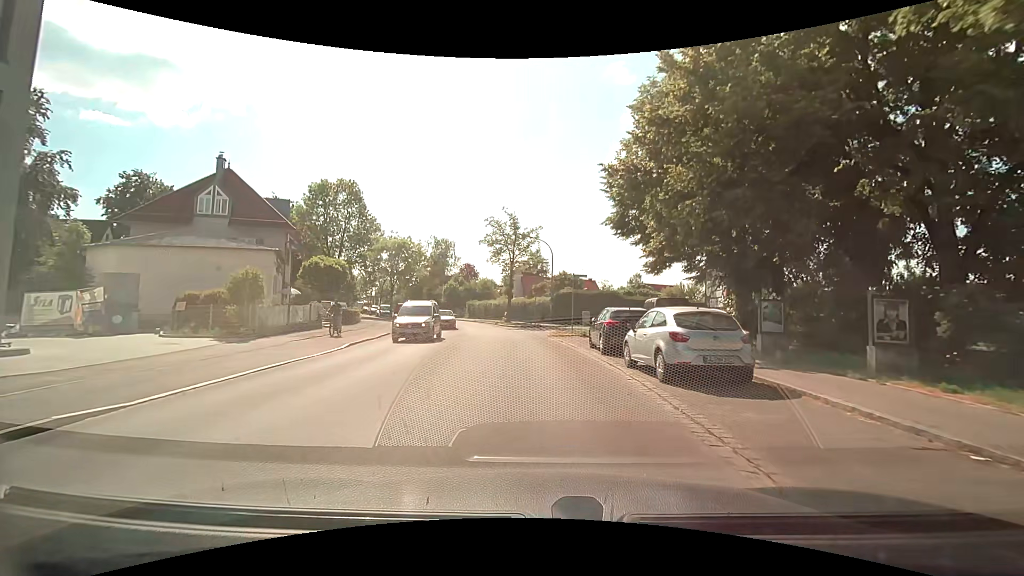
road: tertiary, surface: asphalt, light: Day
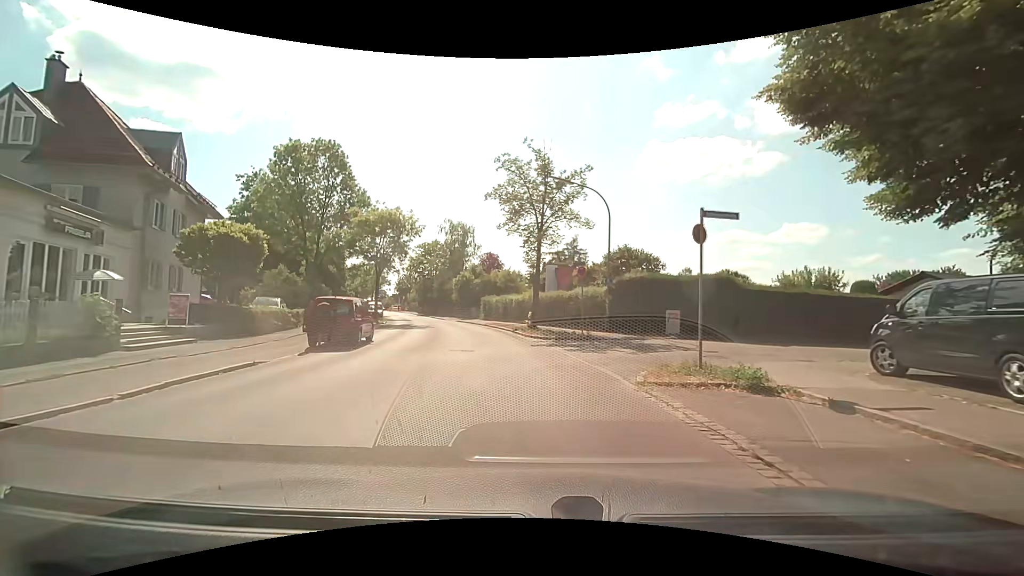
(-0.2, +17.2) m; -3°
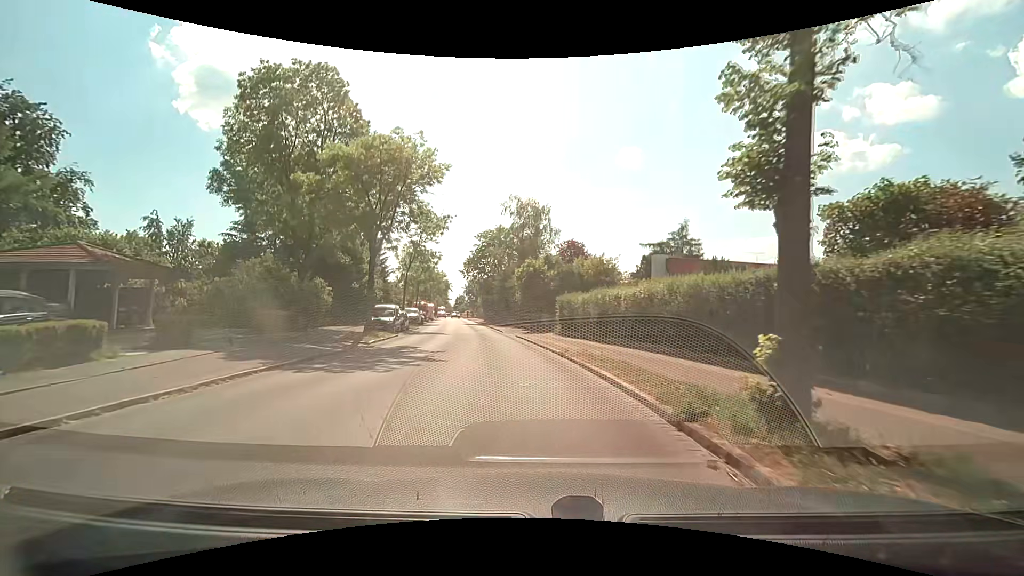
(-1.6, +20.8) m; -9°
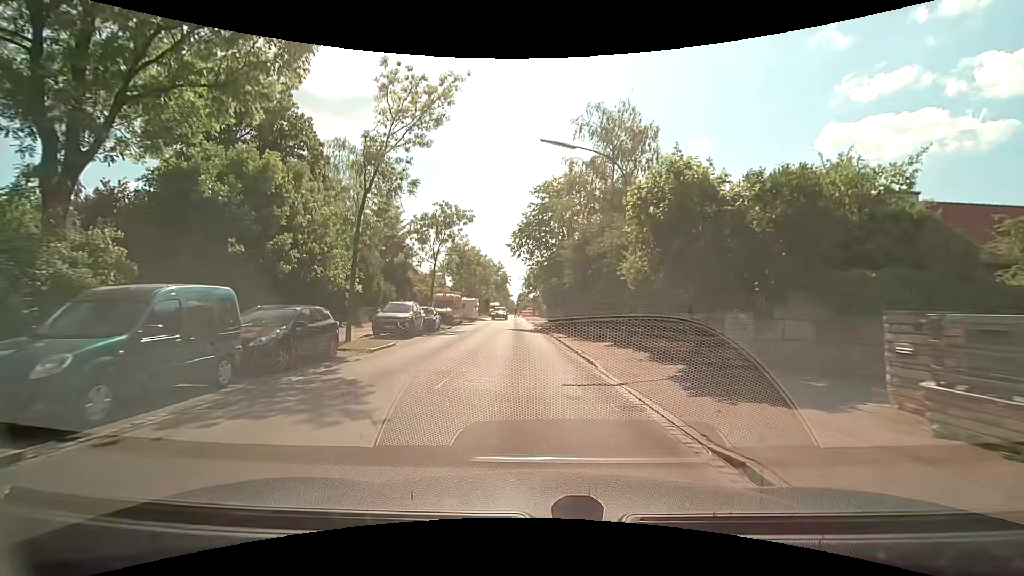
(-2.3, +24.5) m; -7°
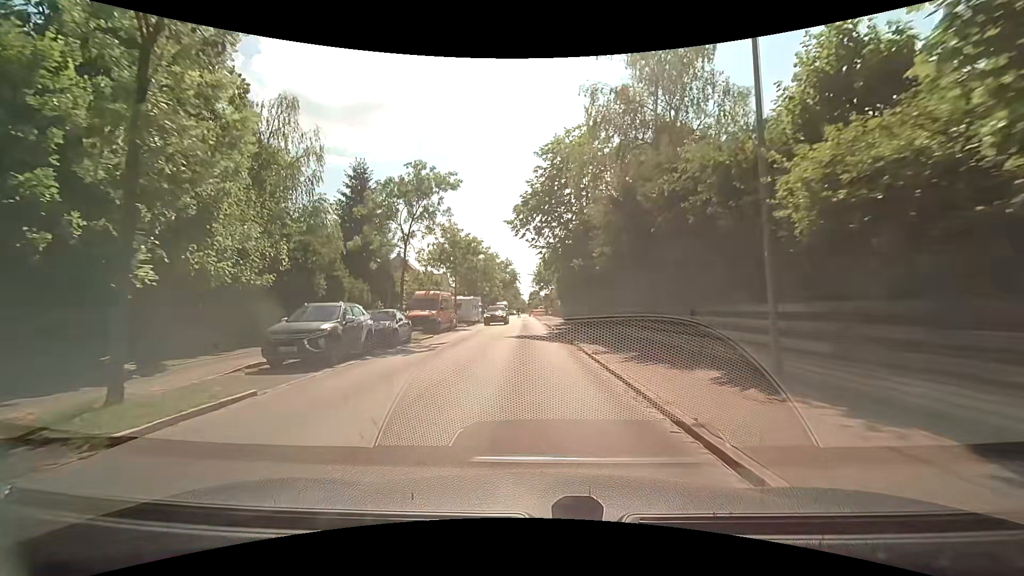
(-0.2, +10.2) m; -2°
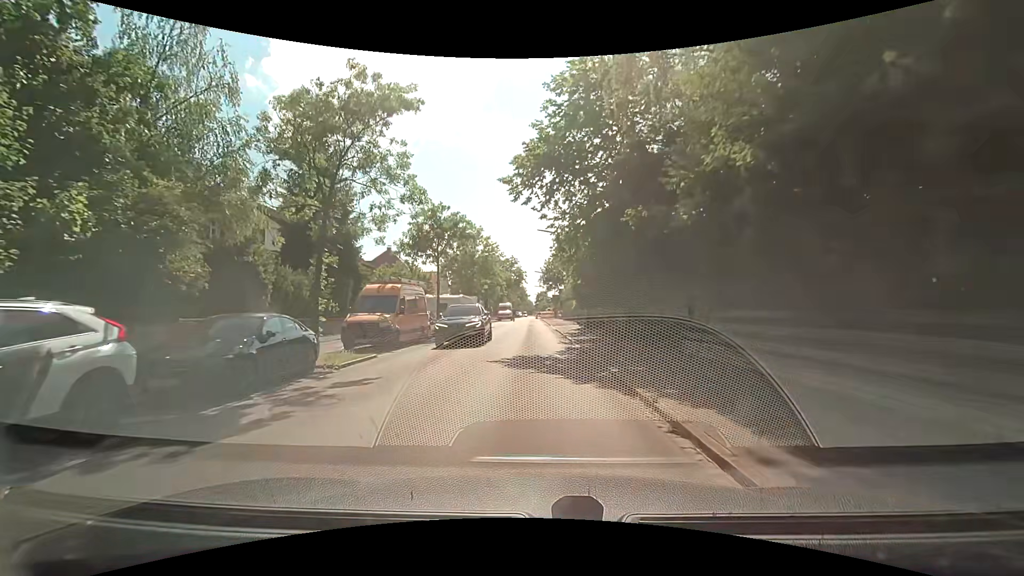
(-0.2, +10.3) m; -2°
